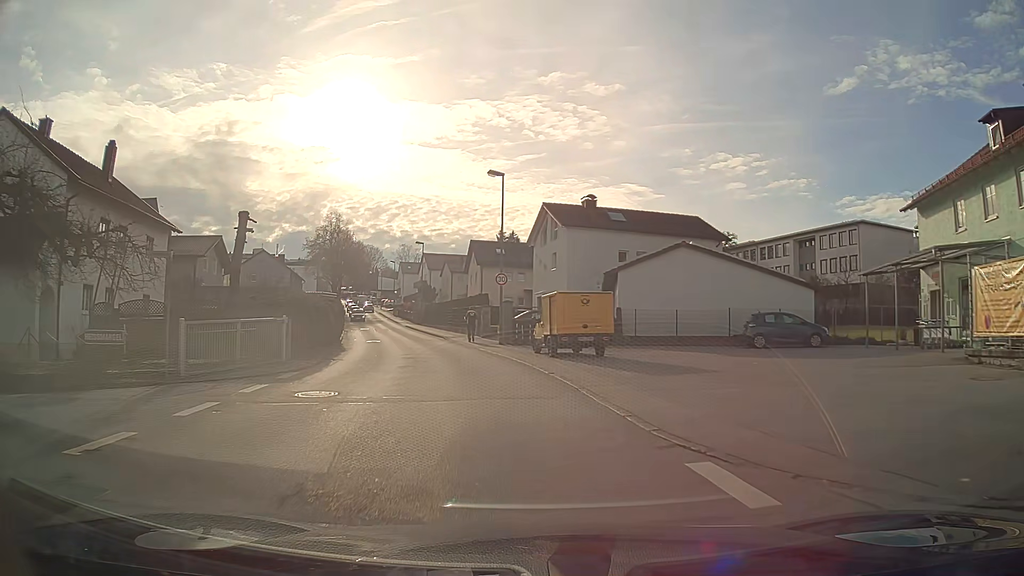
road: unclassified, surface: asphalt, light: Day
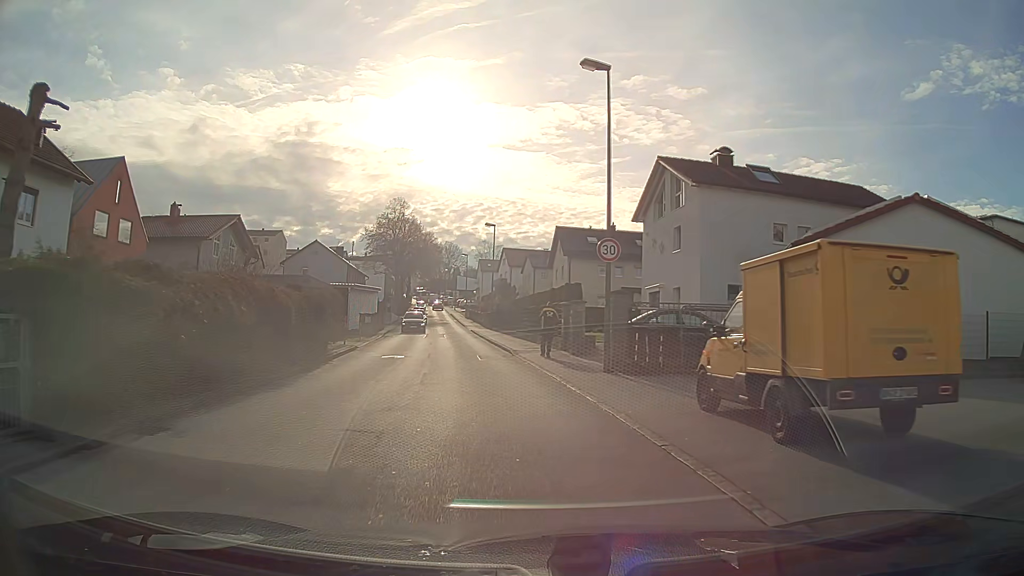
(-0.9, +14.7) m; -7°
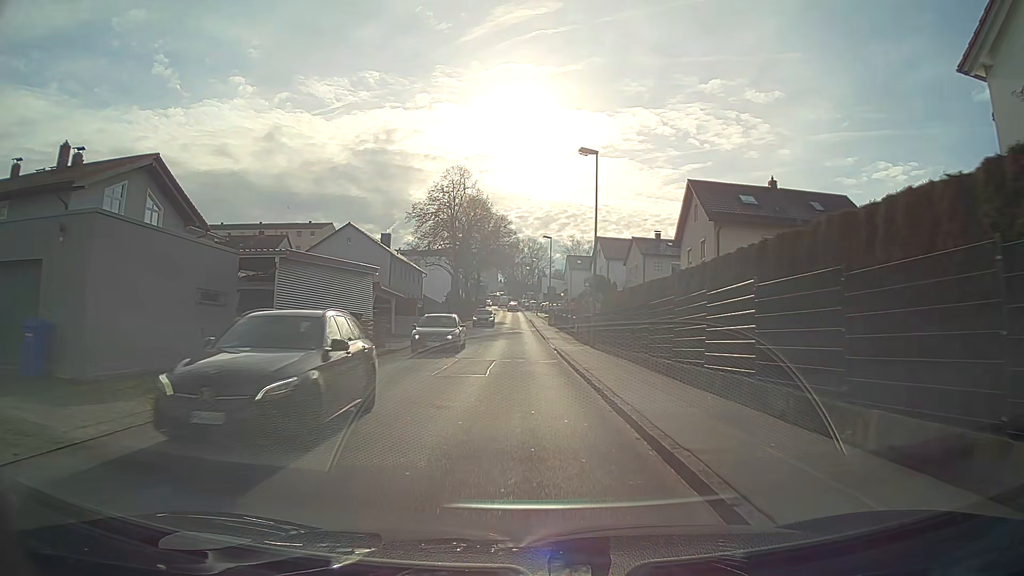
(-1.7, +24.6) m; -7°
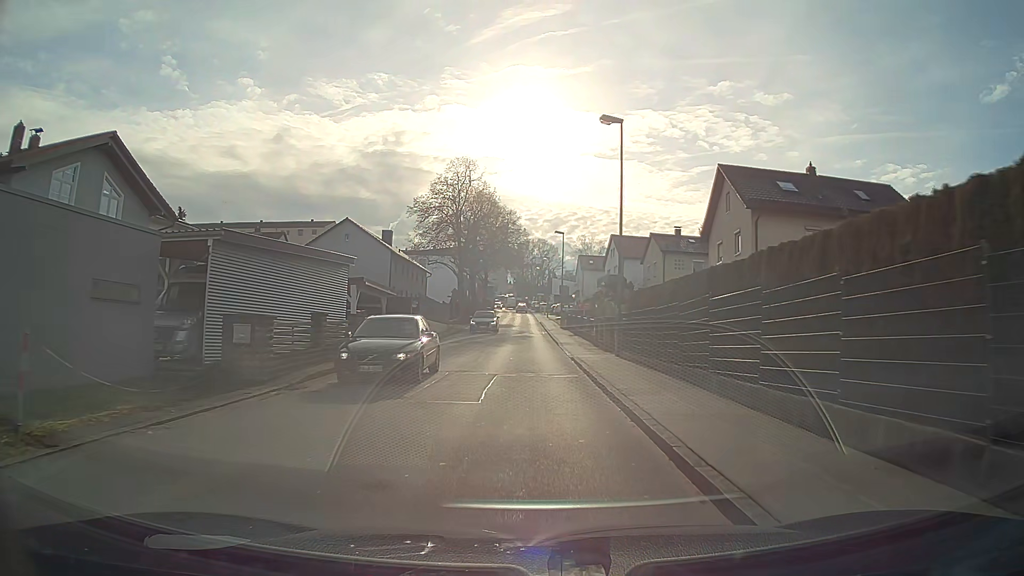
(0.0, +4.9) m; -1°
(0, +10) (0, +20) (0, +30) (0, +40) (0, +50) (0, +60) (-1, +70) (-1, +80) (-1, +90) (-1, +100) m
